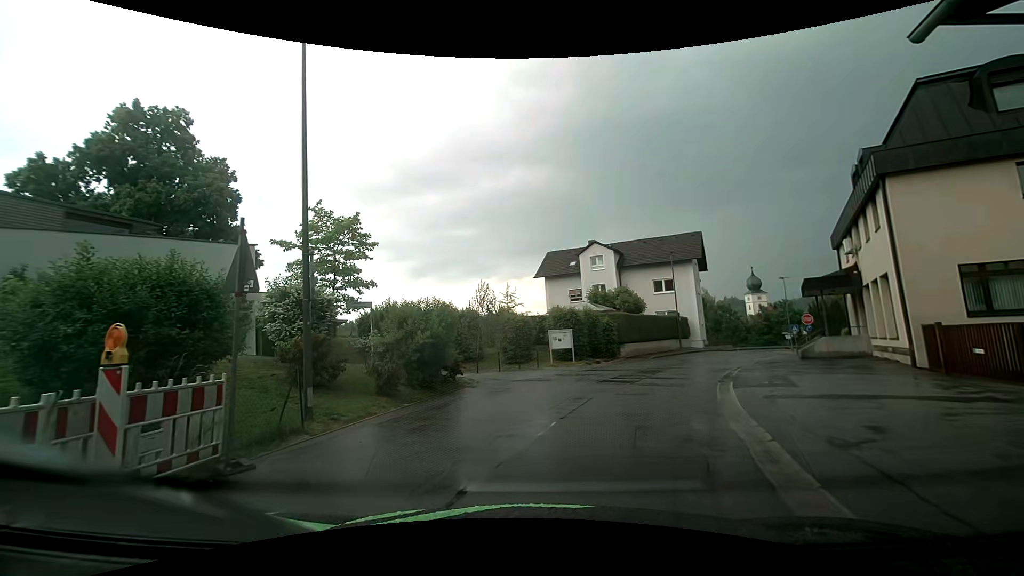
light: Day
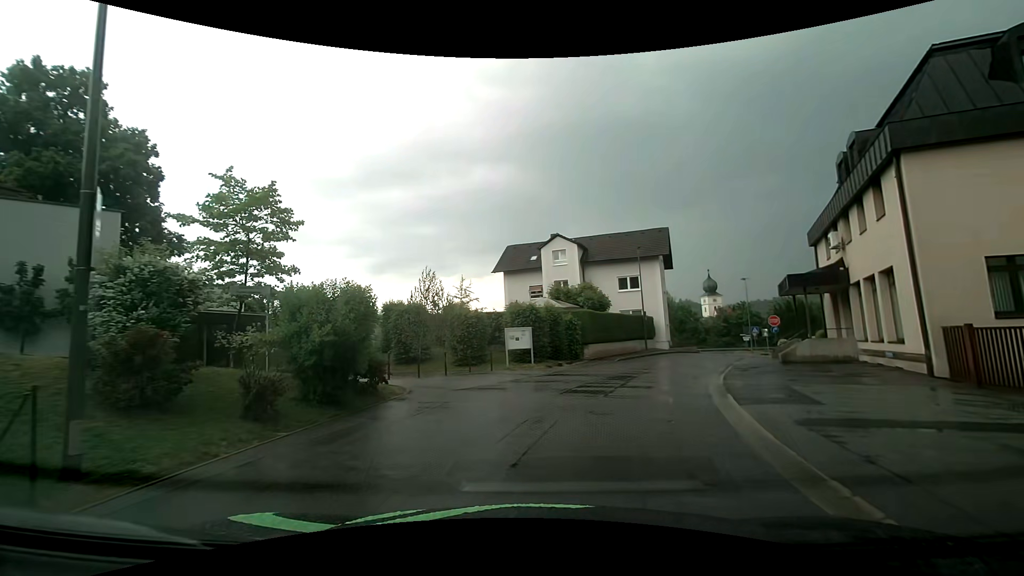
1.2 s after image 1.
(0.0, +3.5) m; +4°
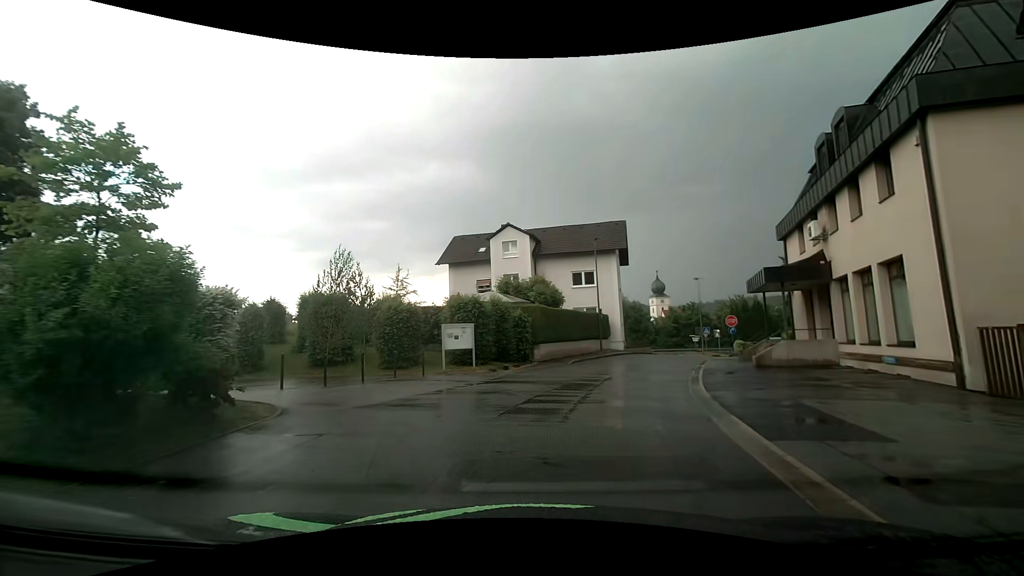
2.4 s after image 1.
(+0.1, +3.9) m; +4°
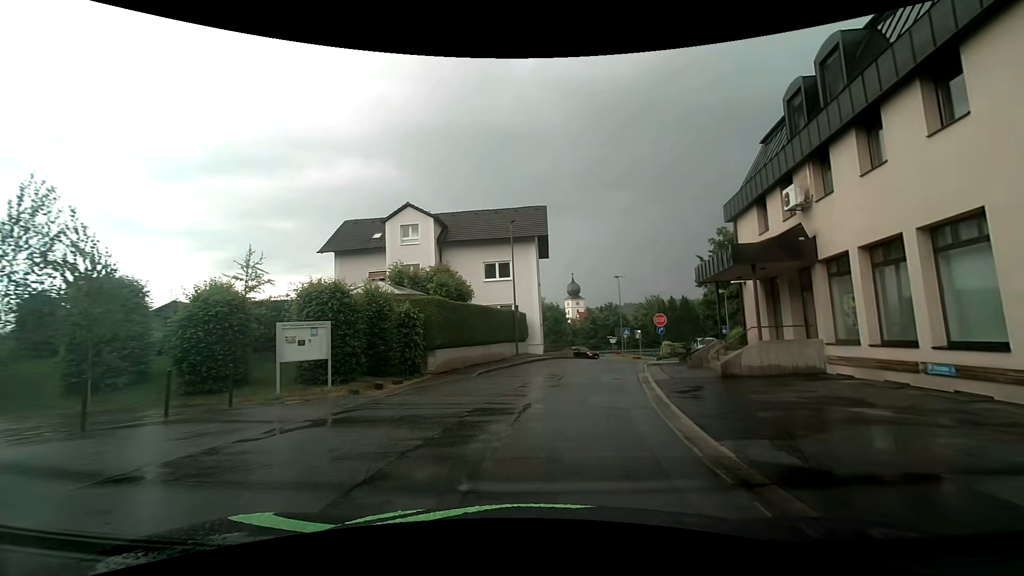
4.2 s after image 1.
(+0.6, +6.6) m; +10°
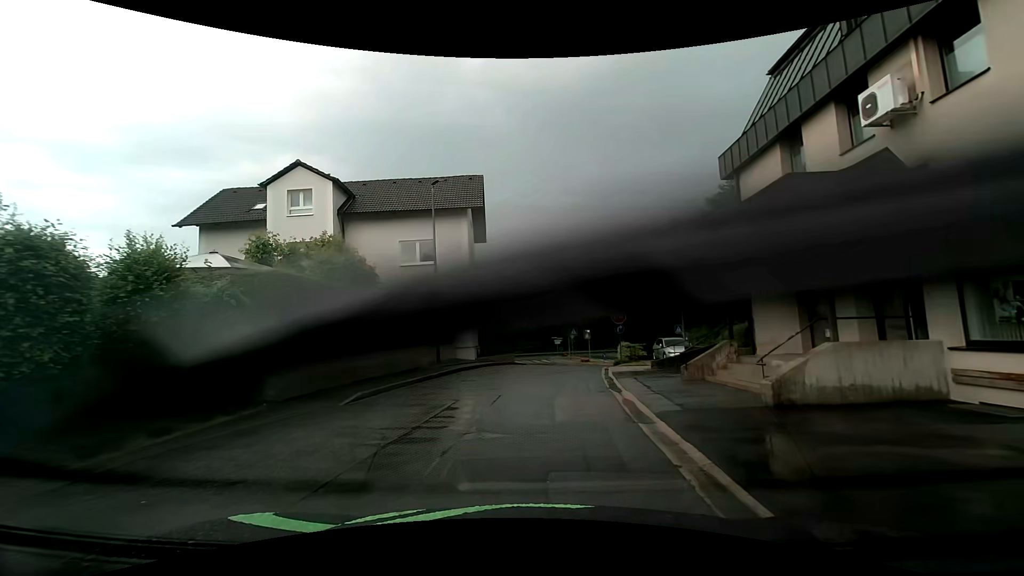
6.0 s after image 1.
(+0.4, +7.4) m; +6°
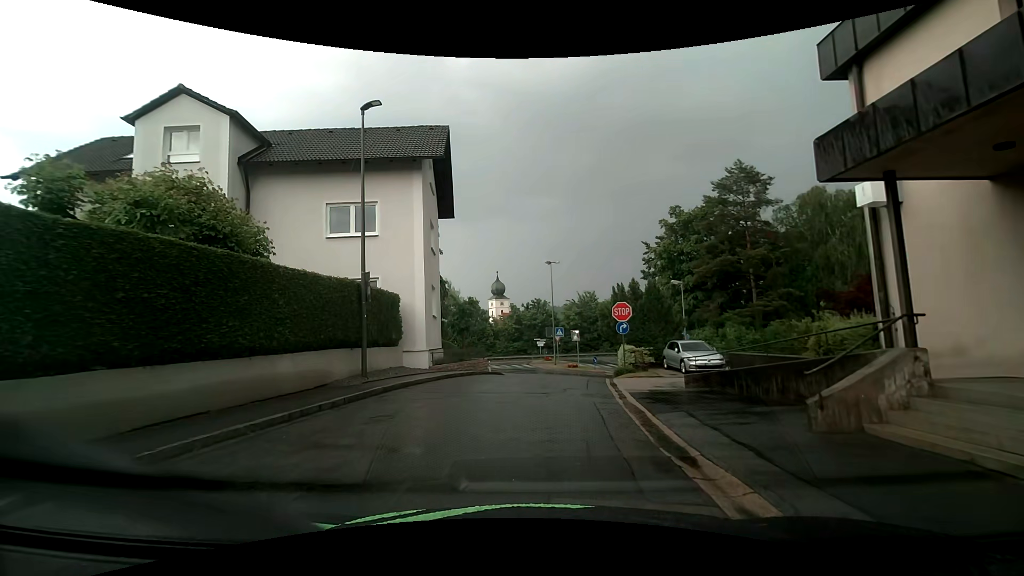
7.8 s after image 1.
(+0.2, +7.2) m; +3°
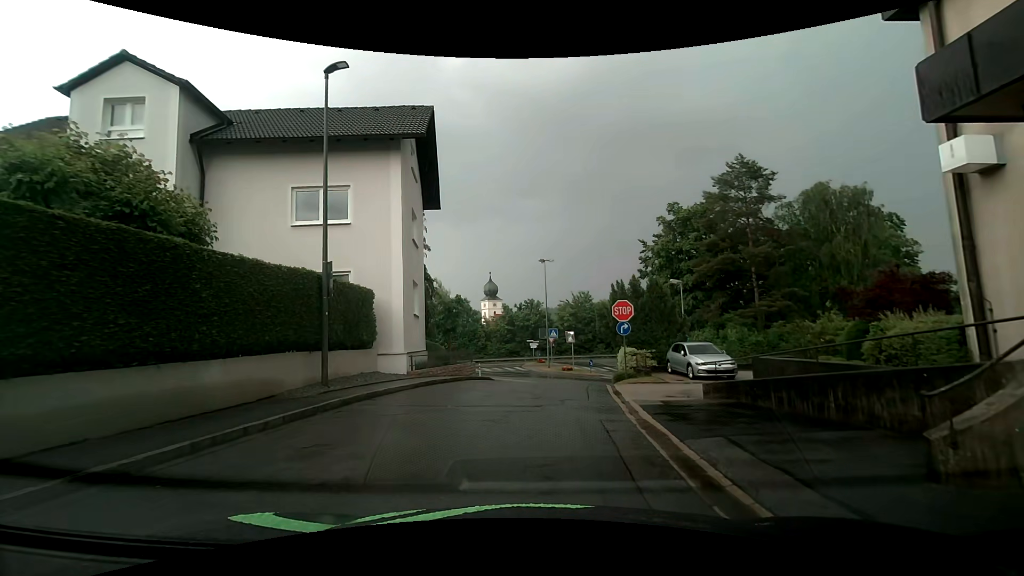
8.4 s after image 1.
(0.0, +2.1) m; -1°
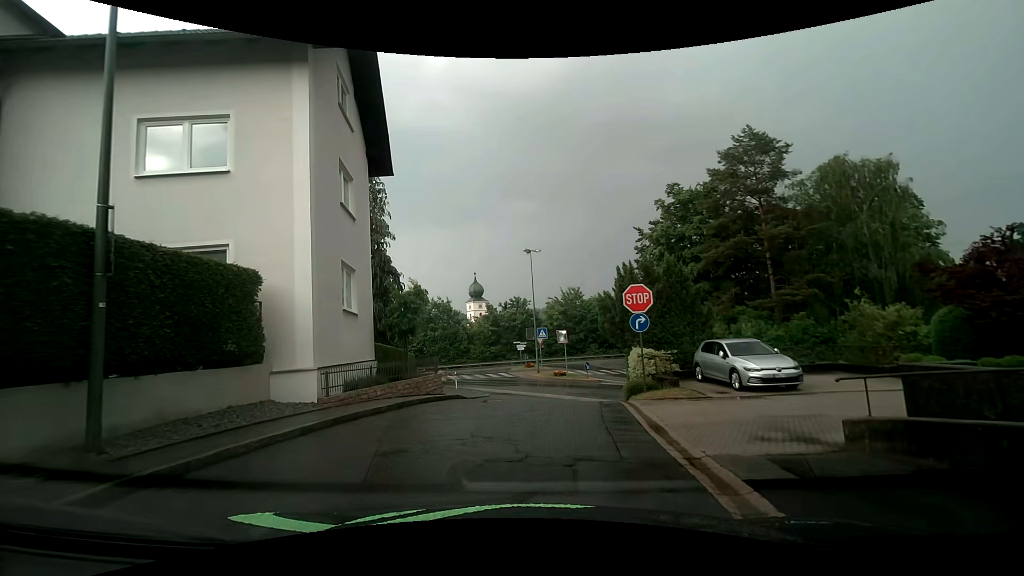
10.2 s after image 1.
(+0.2, +5.8) m; +2°
